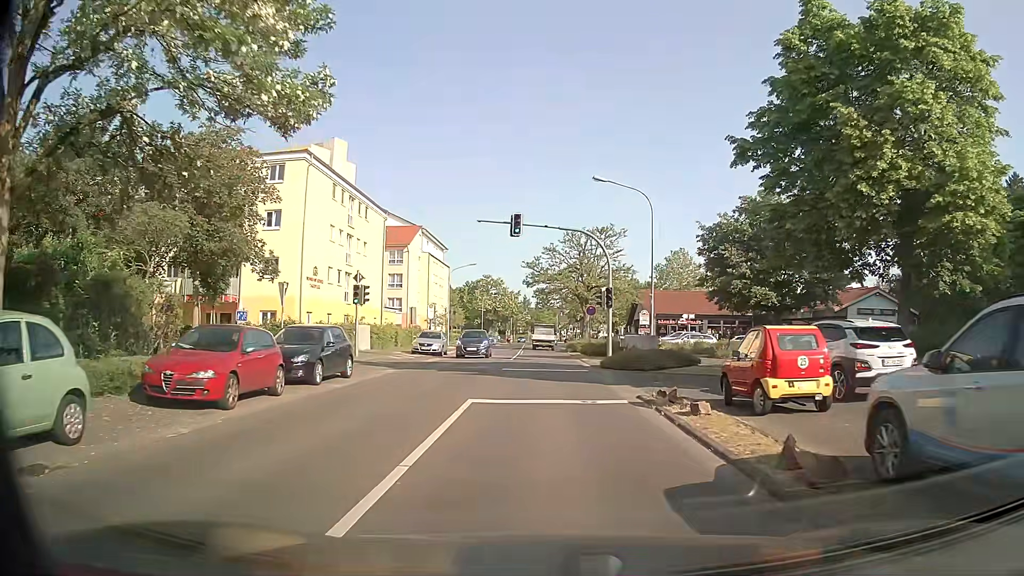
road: tertiary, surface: asphalt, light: Day
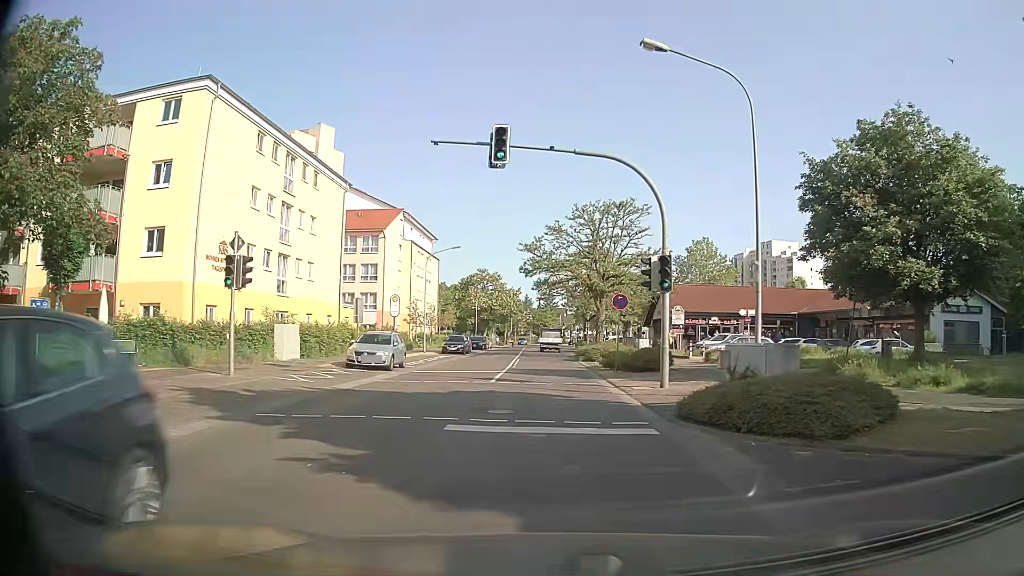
(0.0, +13.7) m; 0°
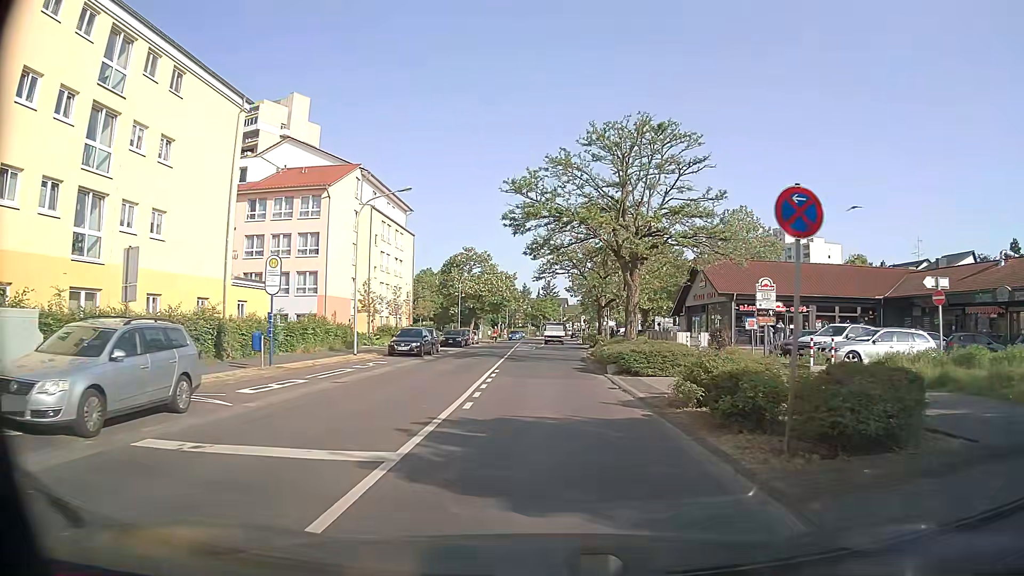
(0.0, +18.1) m; 0°
(0, +10) (0, +20) (0, +30) (0, +40) (+1, +50) (+1, +60) (+1, +70) (+1, +80) (+1, +90) (+2, +100) m
